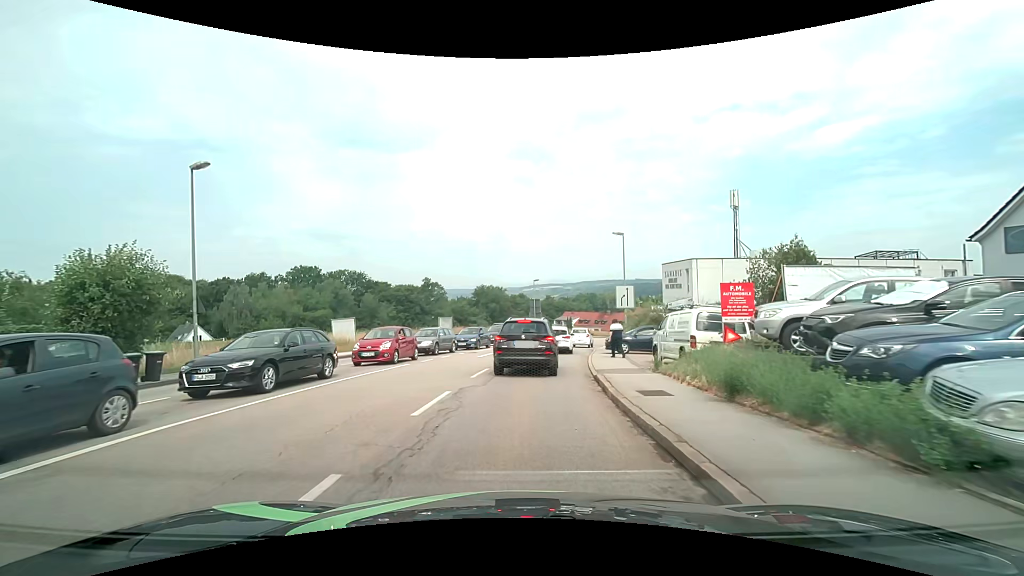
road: tertiary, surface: asphalt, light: Day
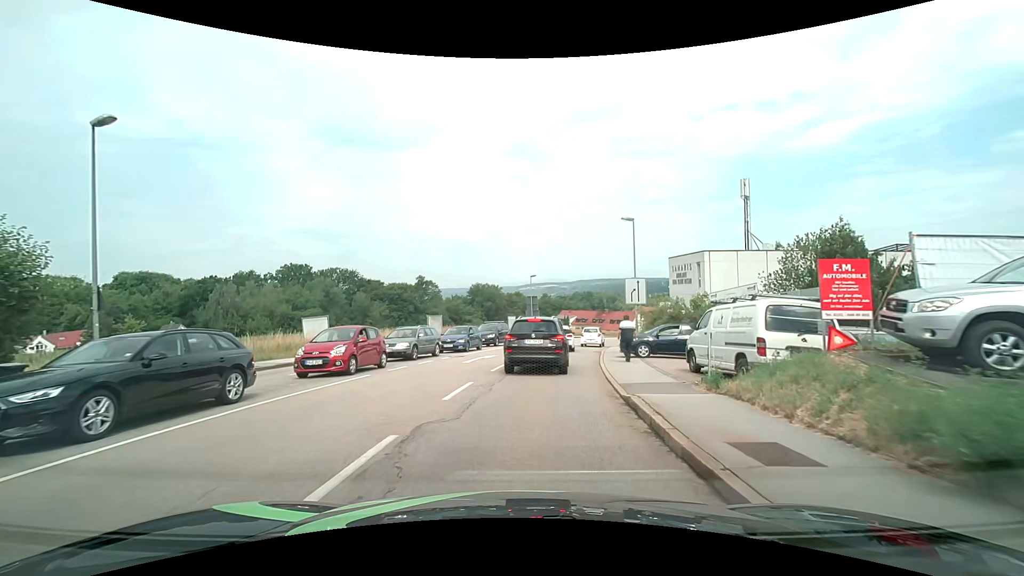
(0.0, +4.4) m; 0°
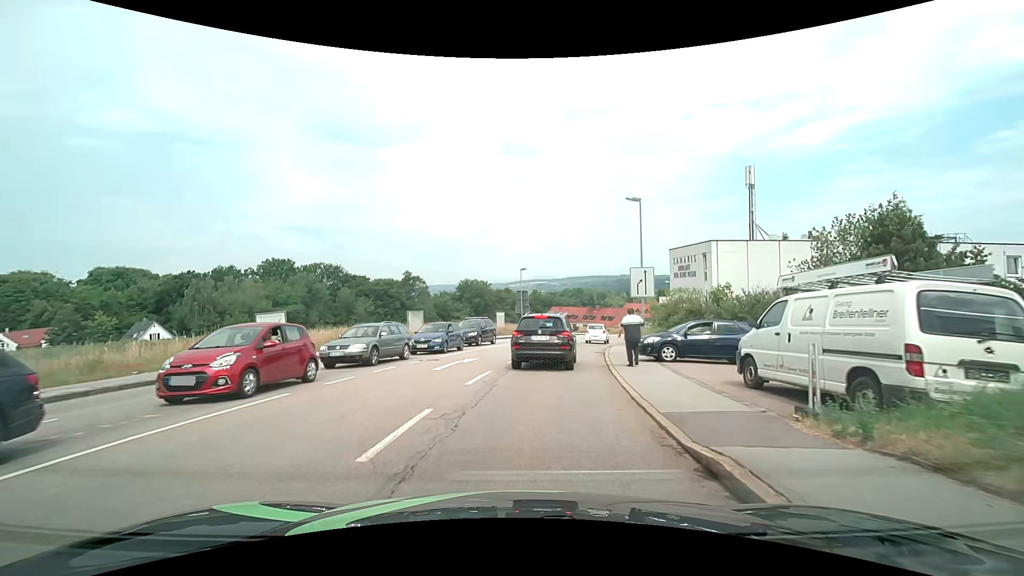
(0.0, +4.3) m; +2°
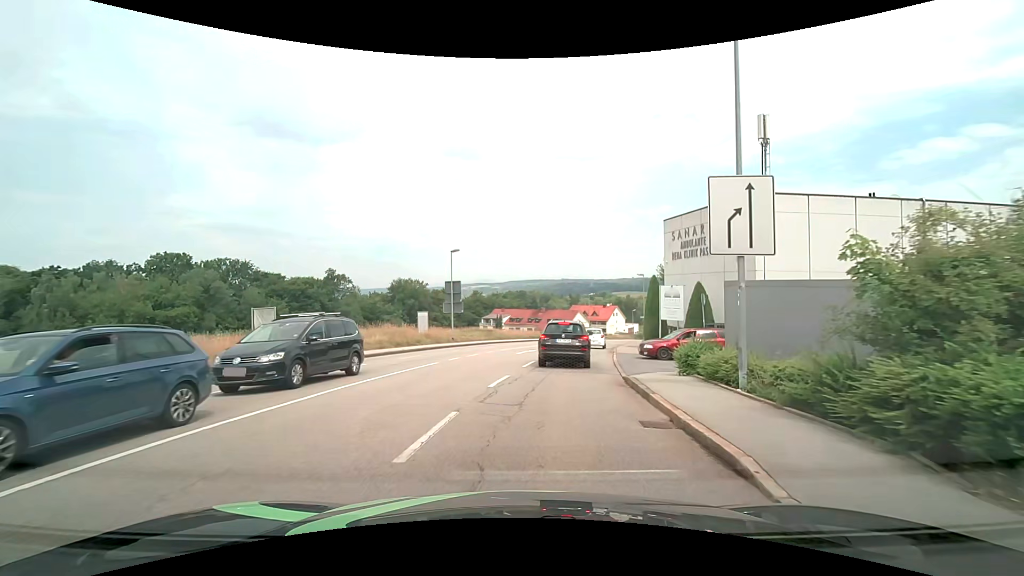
(+0.7, +17.5) m; +6°
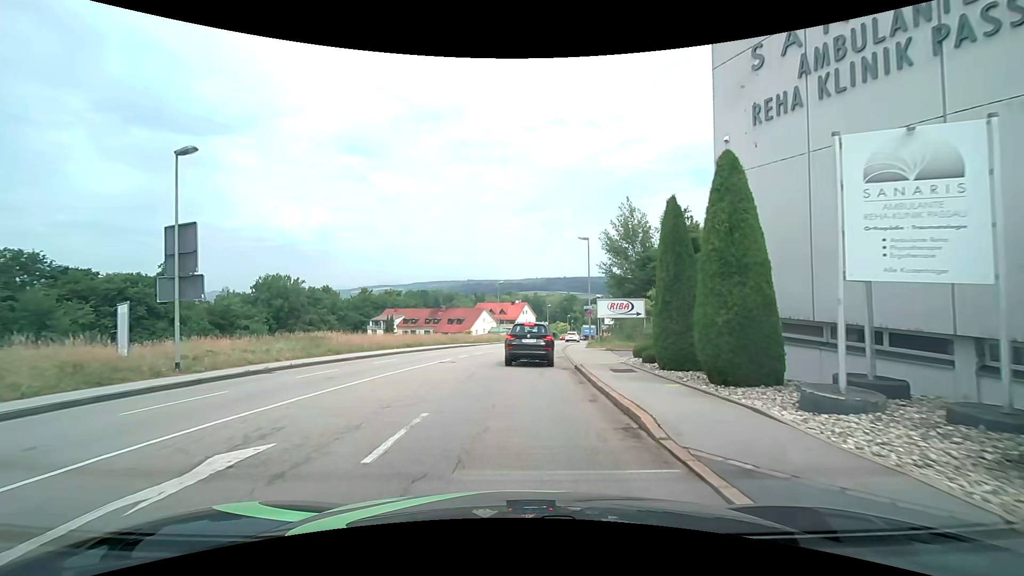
(+2.6, +24.4) m; +10°
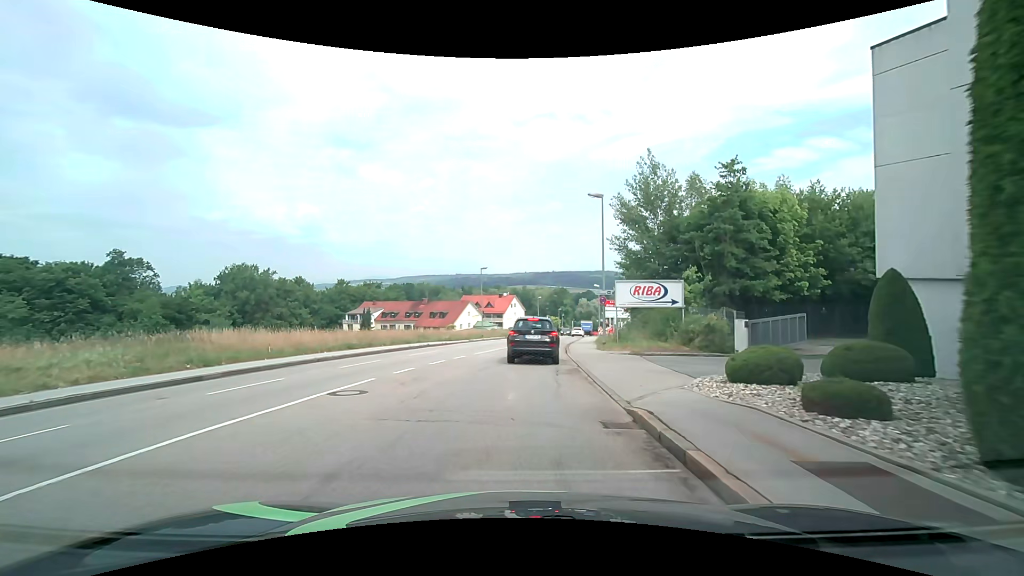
(+0.2, +10.7) m; +2°
